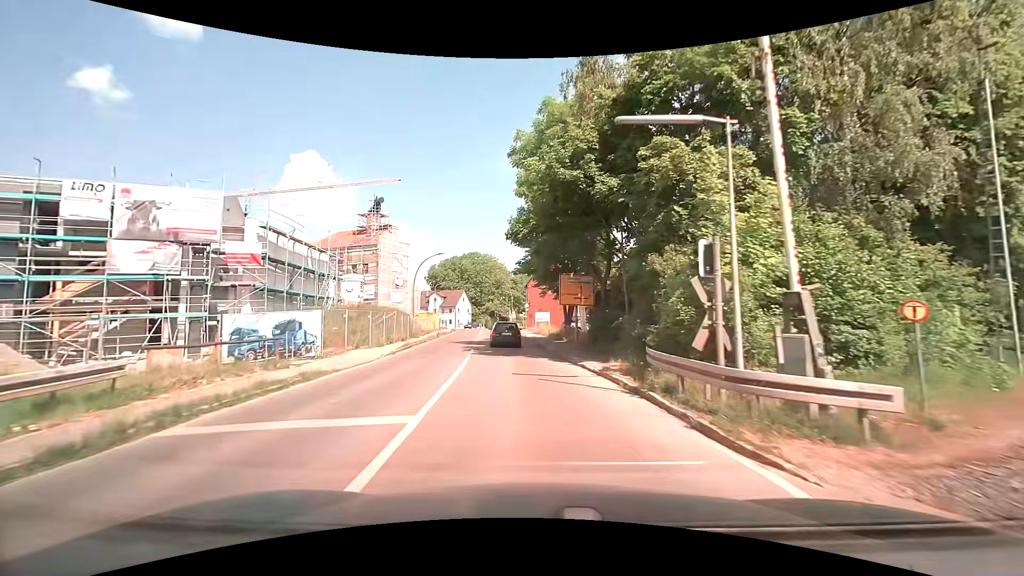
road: tertiary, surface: asphalt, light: Day
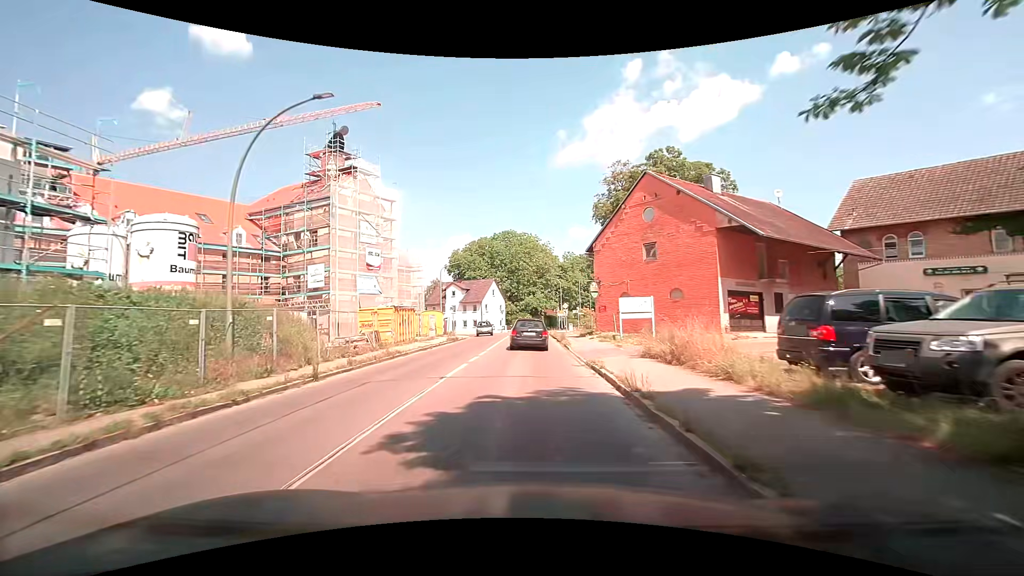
(-2.1, +33.4) m; -7°
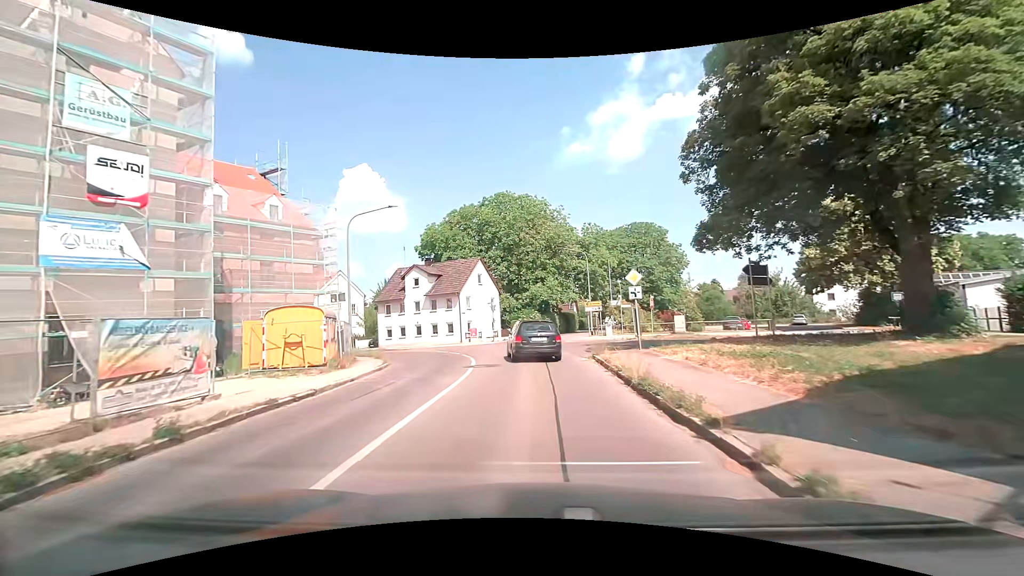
(0.0, +30.8) m; 0°
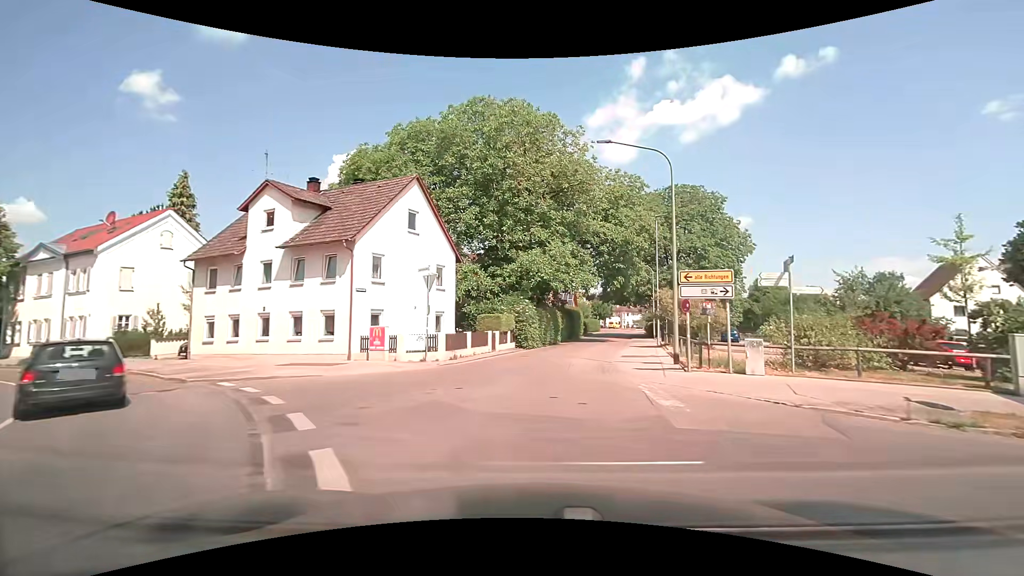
(-0.7, +29.1) m; +2°
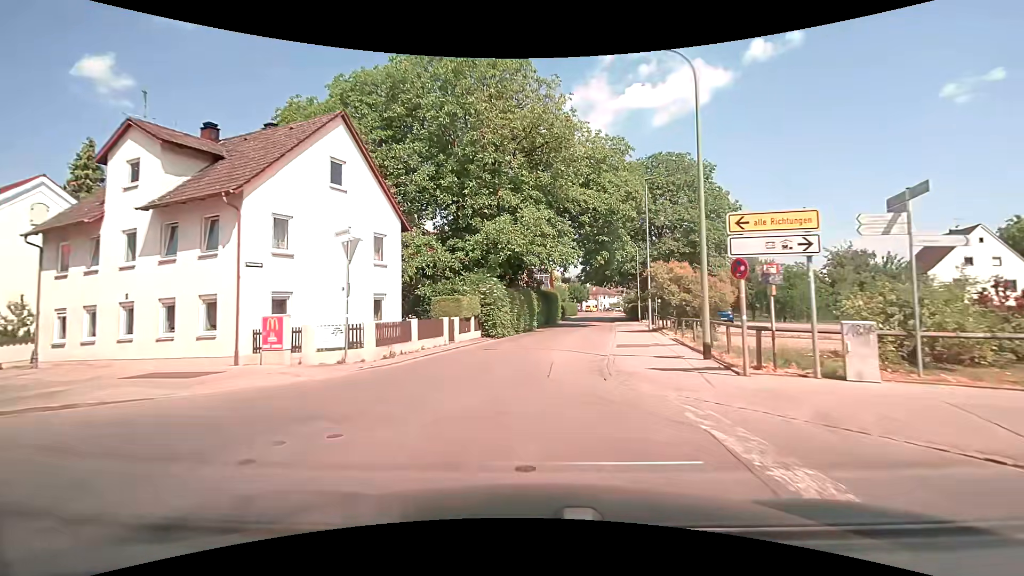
(+0.2, +6.1) m; +3°
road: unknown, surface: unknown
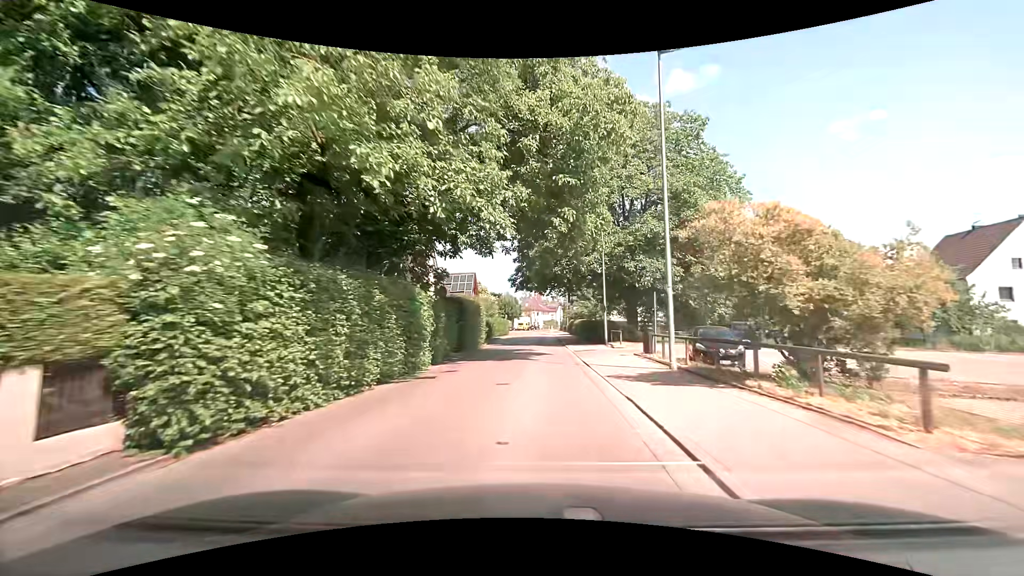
(+1.1, +19.2) m; +8°
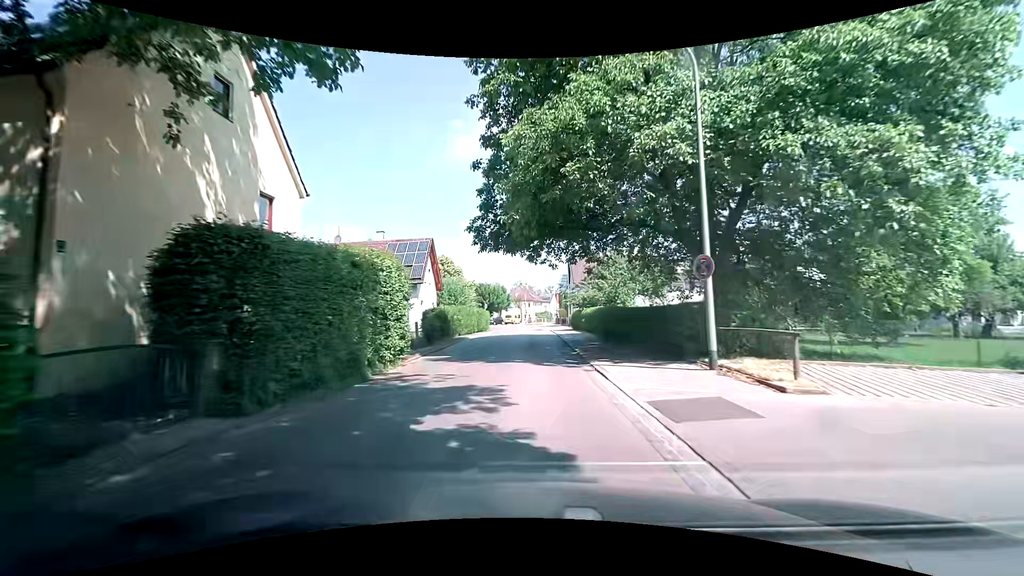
(+0.4, +20.8) m; +1°
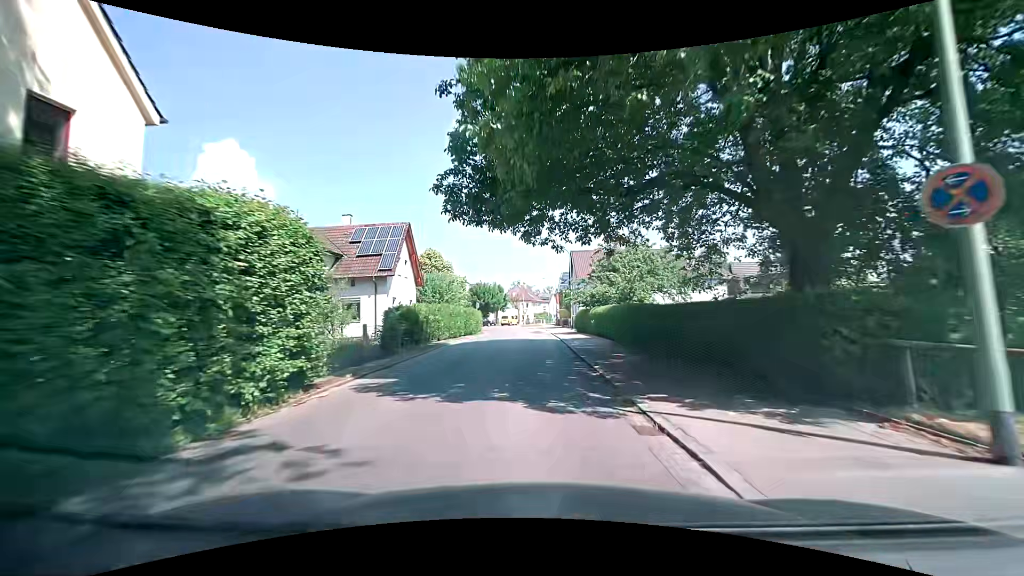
(0.0, +7.0) m; -1°
(0, +10) (0, +20) (0, +30) (0, +40) (0, +50) (-1, +60) (-3, +70) (-5, +80) (-2, +89) (+1, +99) m
